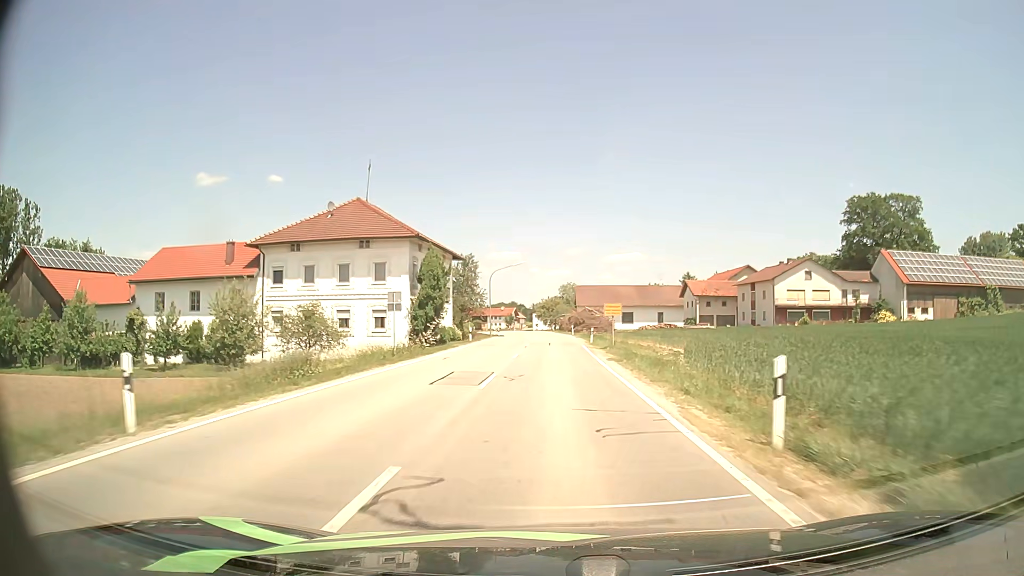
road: secondary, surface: asphalt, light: Day
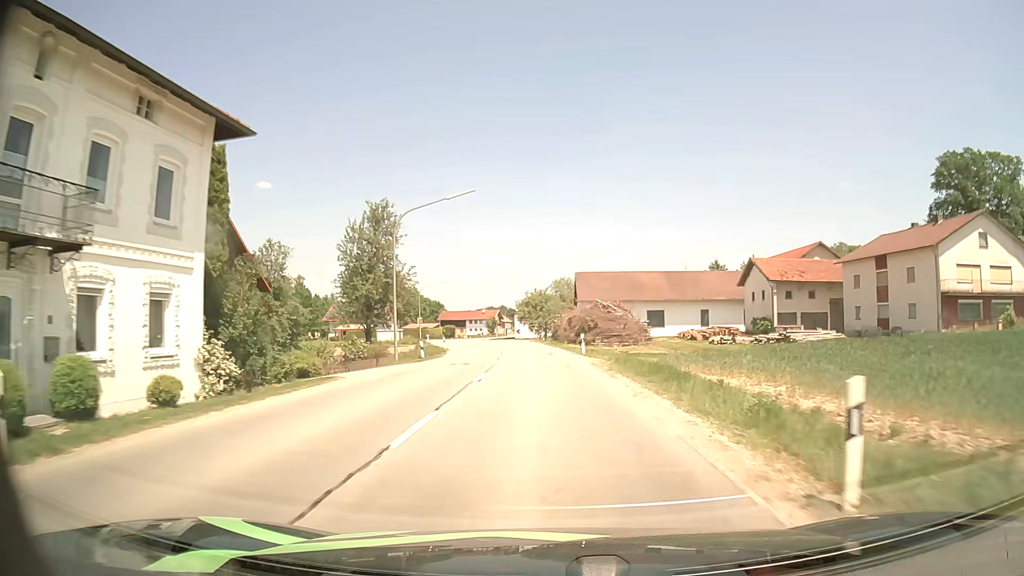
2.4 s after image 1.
(+0.4, +38.6) m; +1°
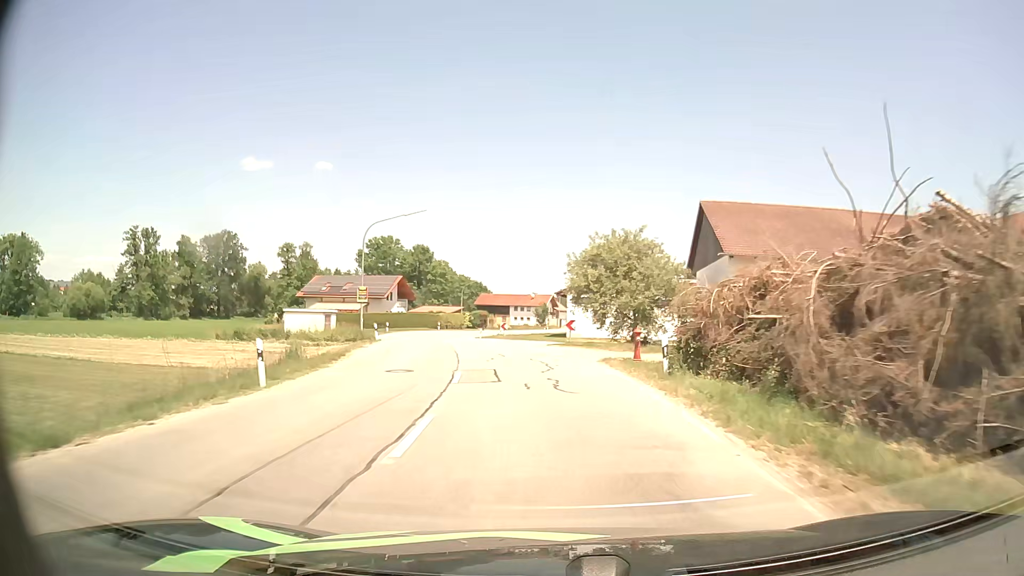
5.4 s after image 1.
(-1.5, +44.6) m; -5°
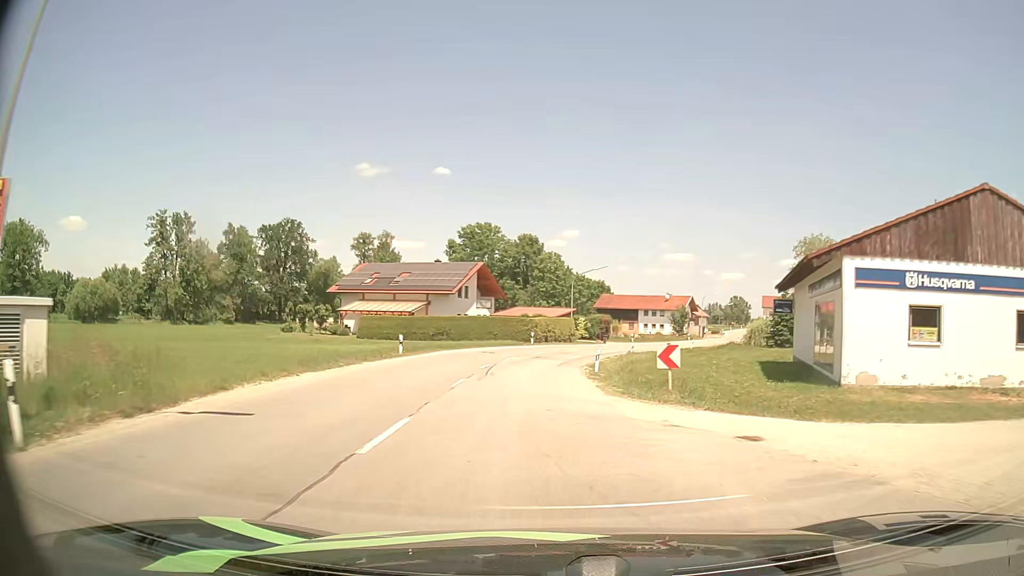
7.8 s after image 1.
(-2.8, +33.5) m; -10°
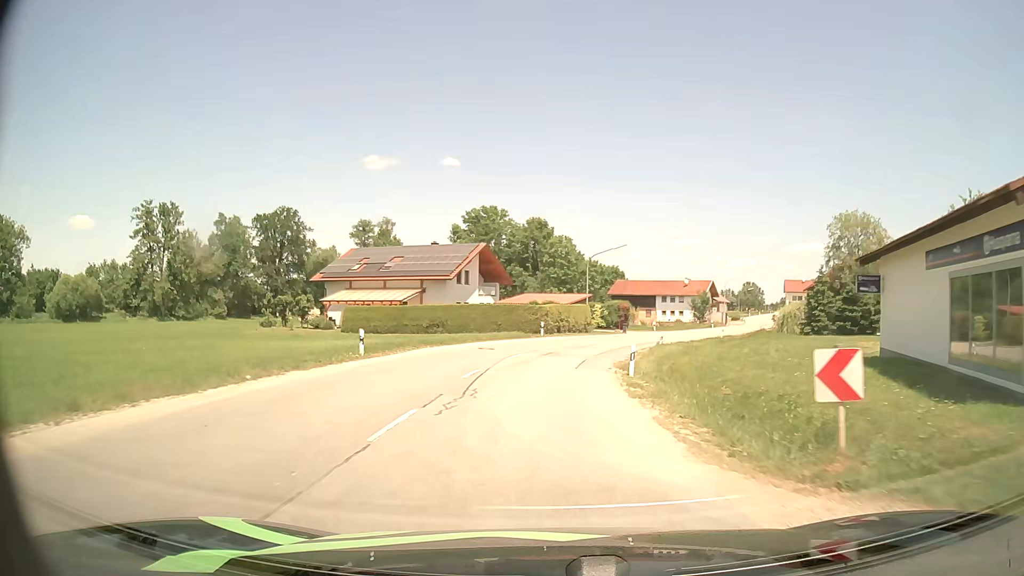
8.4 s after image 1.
(-0.1, +8.3) m; -1°
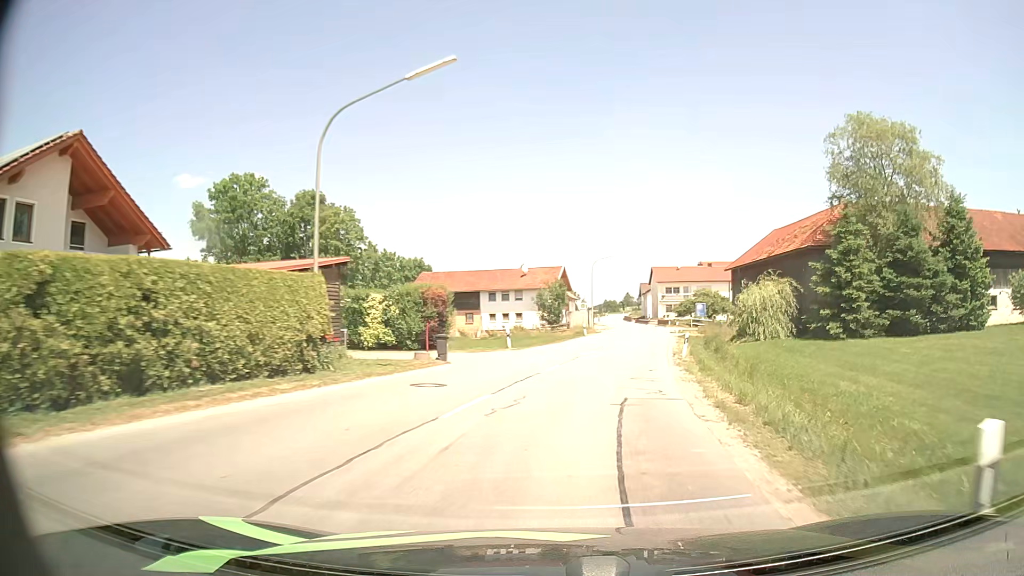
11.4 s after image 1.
(+3.5, +40.6) m; +15°
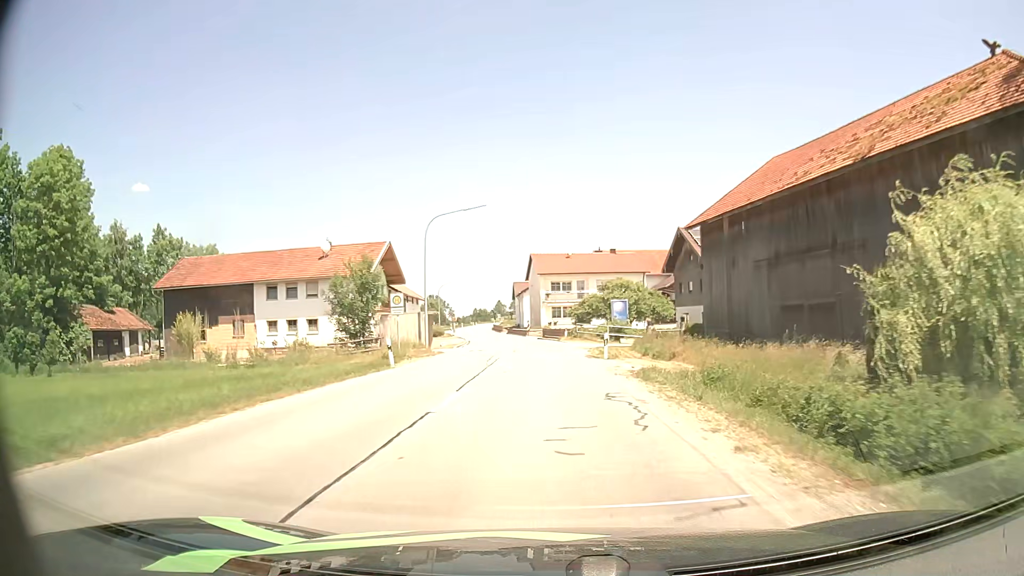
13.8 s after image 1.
(+4.3, +33.2) m; +11°
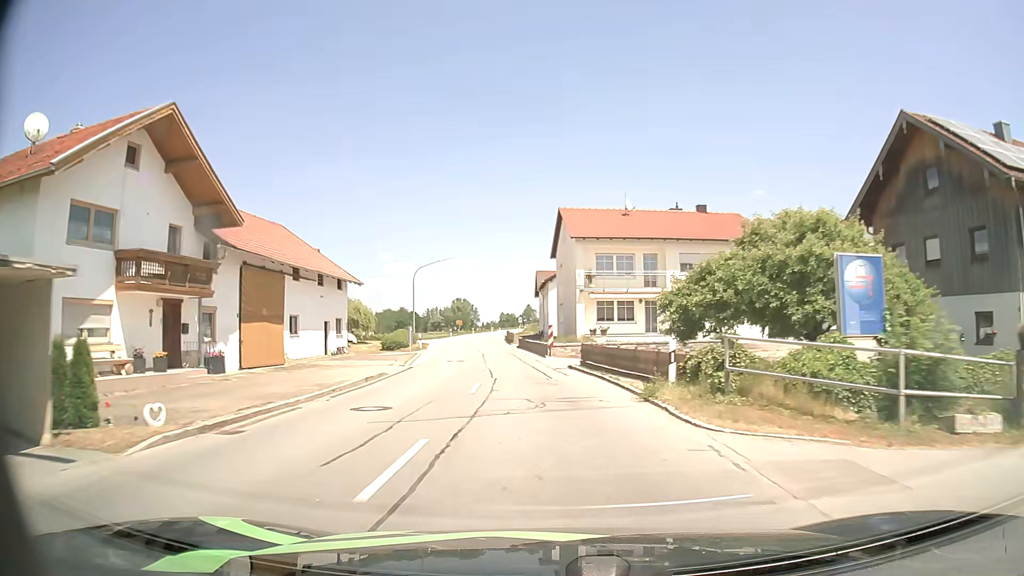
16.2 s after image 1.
(-0.3, +34.5) m; -2°
(0, +10) (-1, +20) (-2, +30) (-3, +40) (-4, +50) (-6, +60) (-7, +70) (-7, +80) (-8, +90) (-8, +100) m
